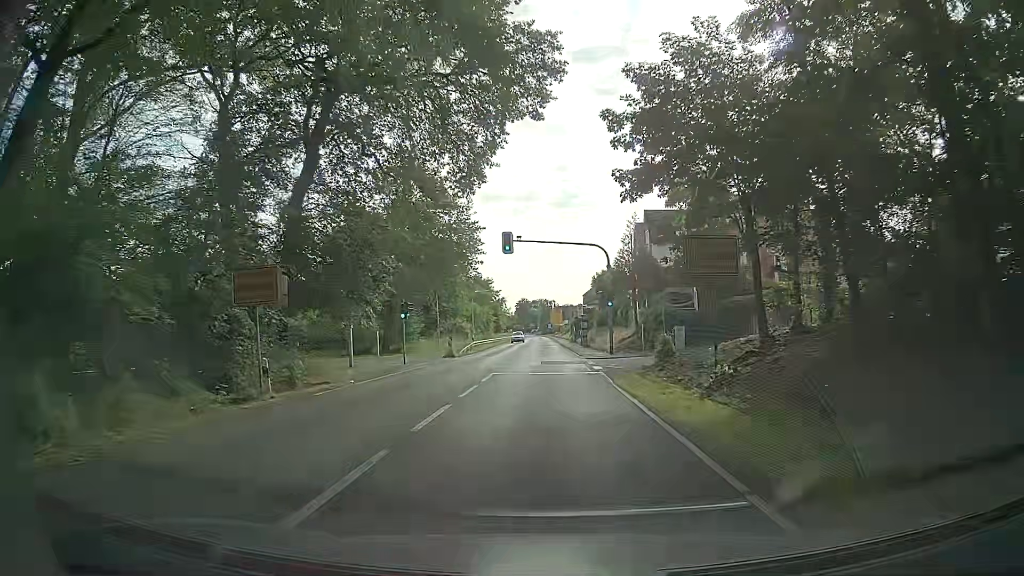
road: secondary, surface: asphalt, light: Day
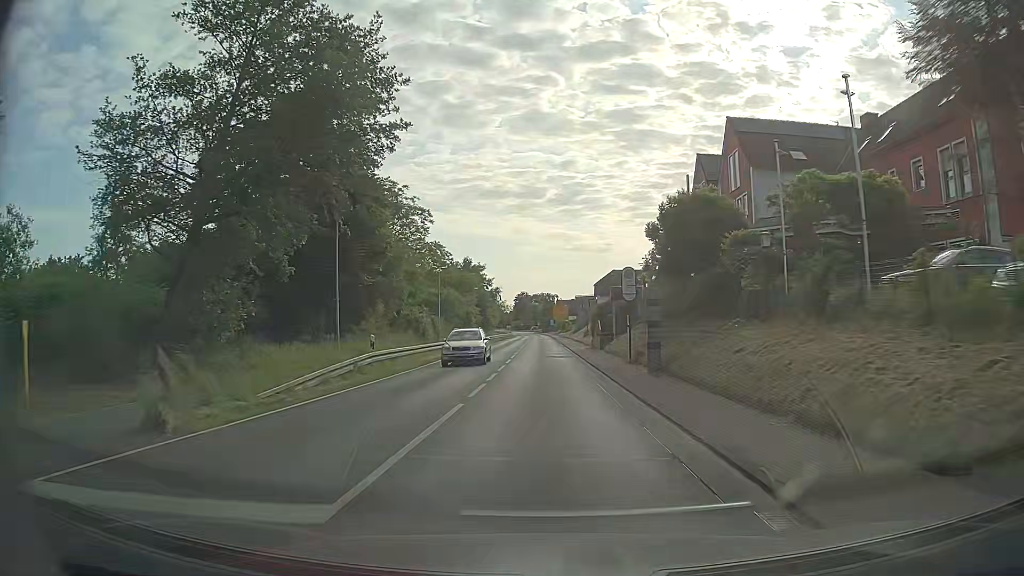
(+0.5, +32.6) m; +1°
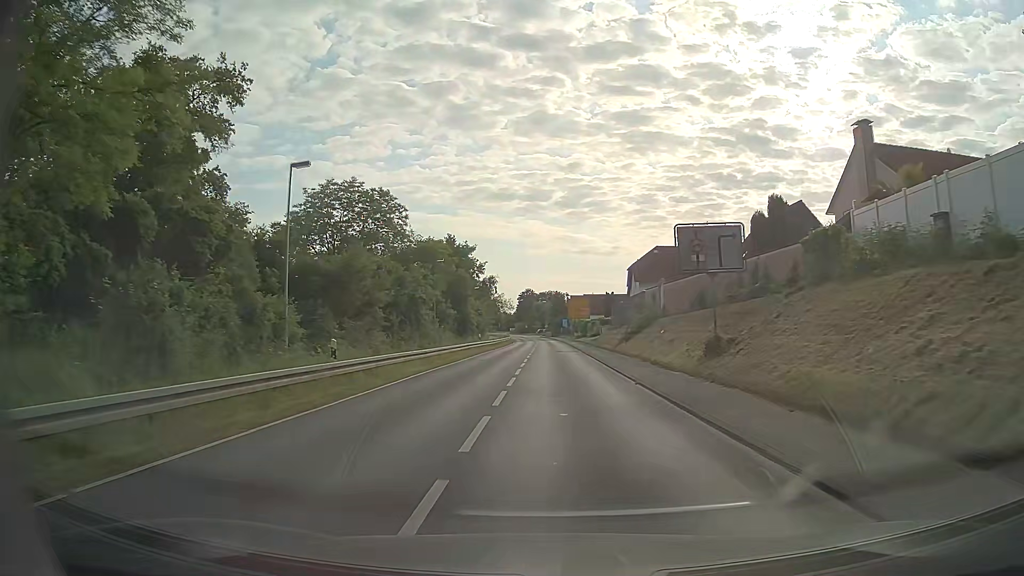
(-0.9, +42.5) m; -1°
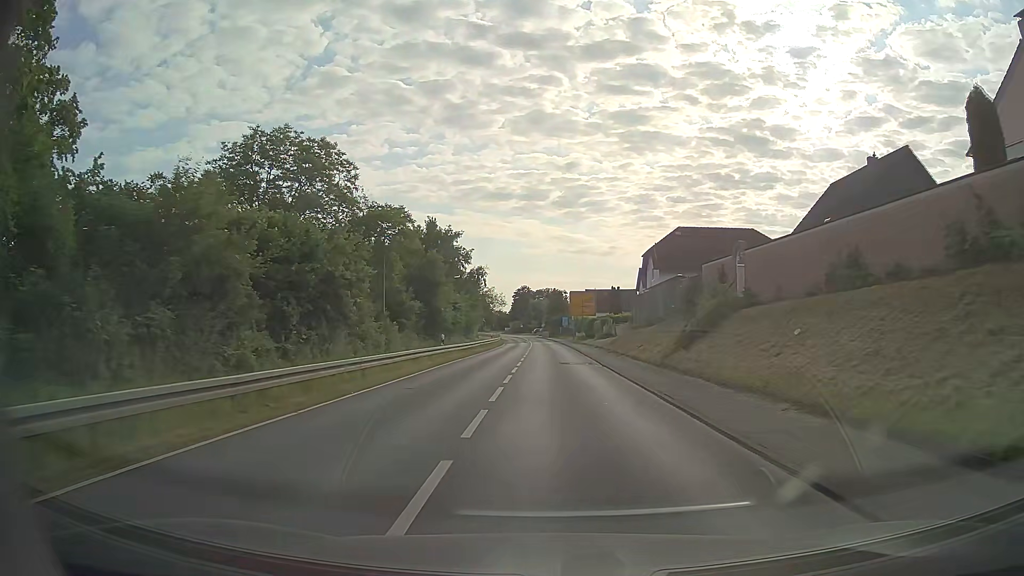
(0.0, +17.3) m; 0°
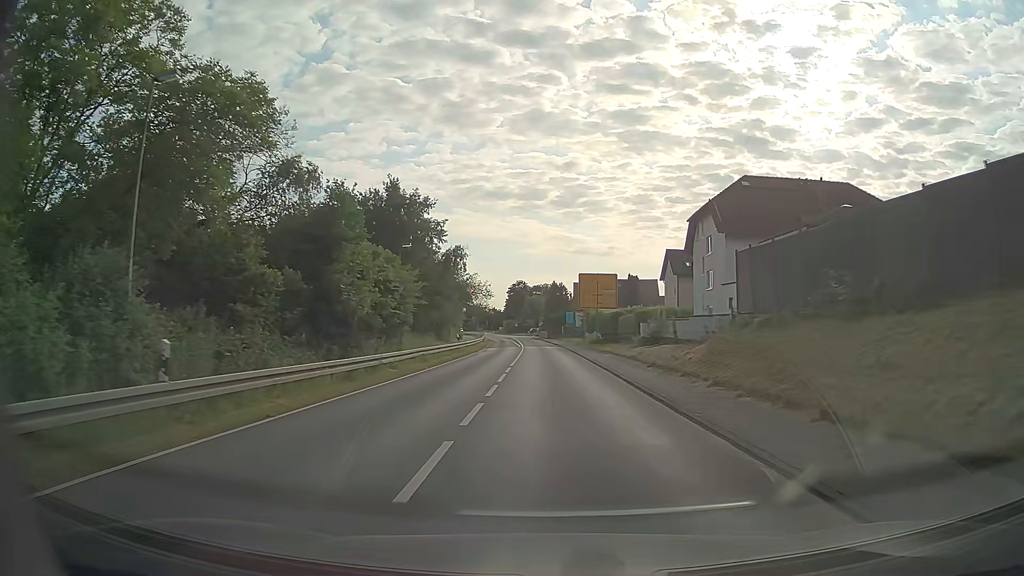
(+0.1, +26.1) m; +1°
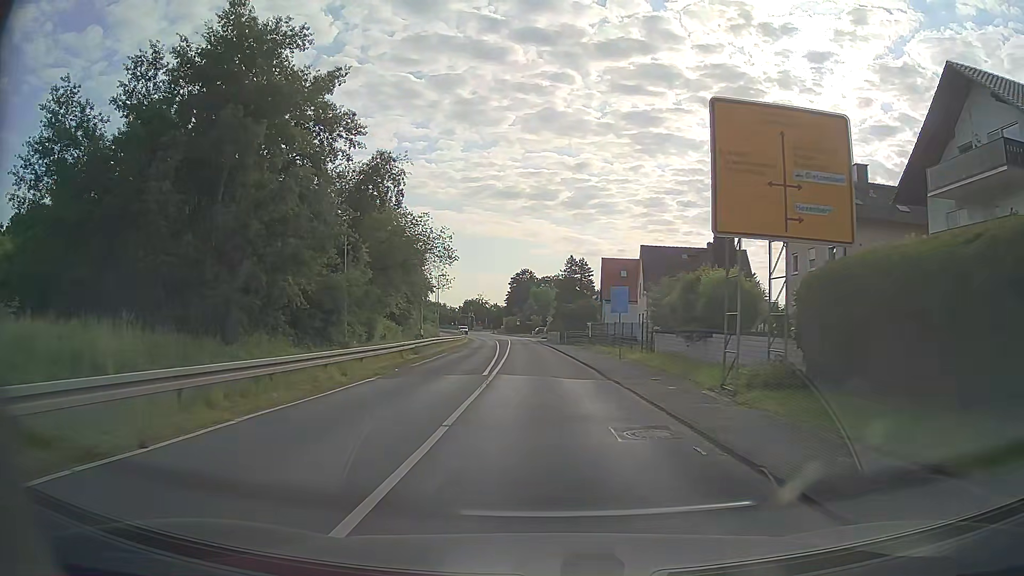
(-0.4, +43.6) m; -1°
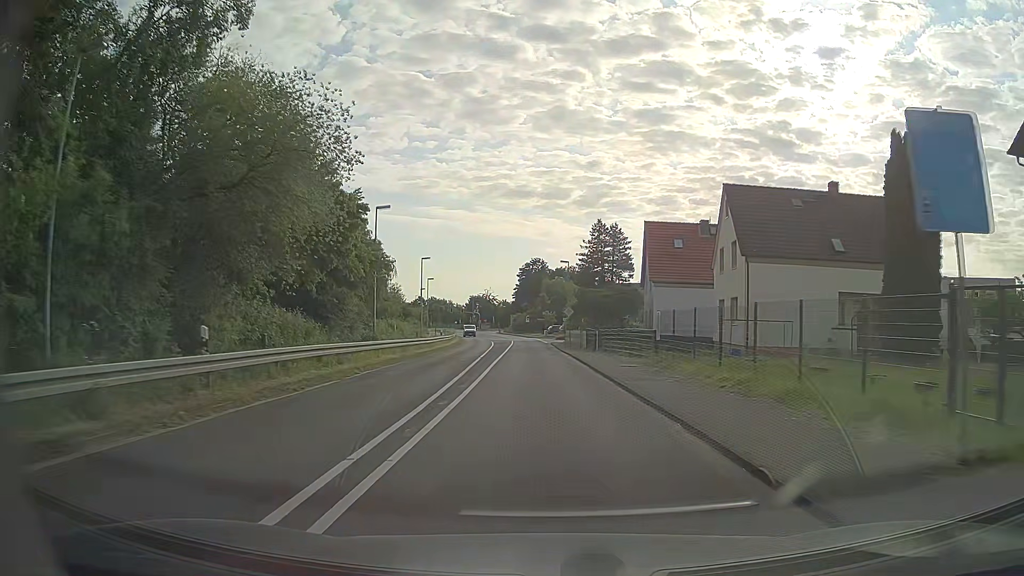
(-0.2, +25.9) m; -1°
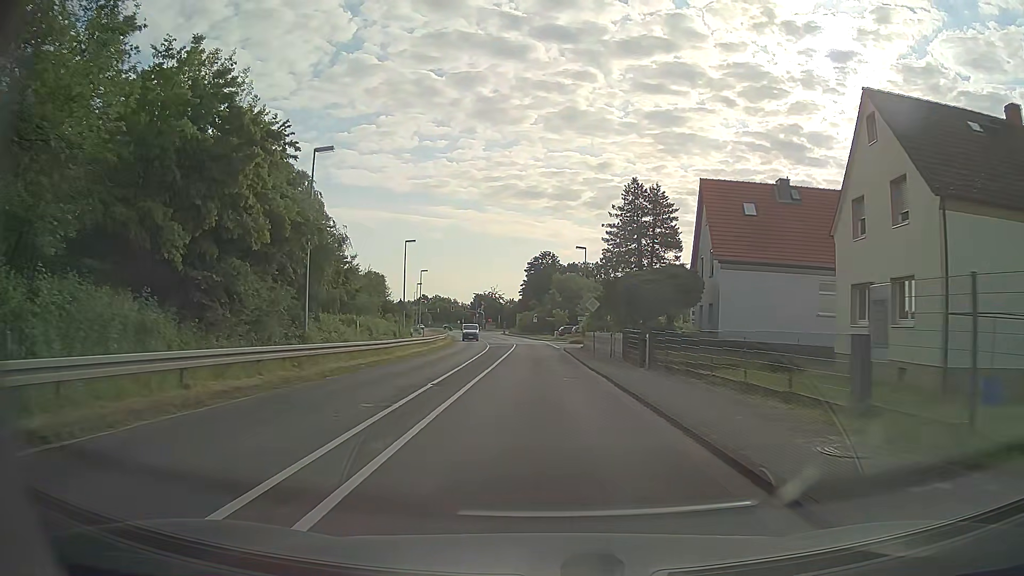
(0.0, +16.3) m; -1°
(0, +10) (0, +20) (0, +30) (0, +40) (0, +50) (-1, +60) (-1, +70) (-2, +80) (-3, +90) (-4, +100) m
